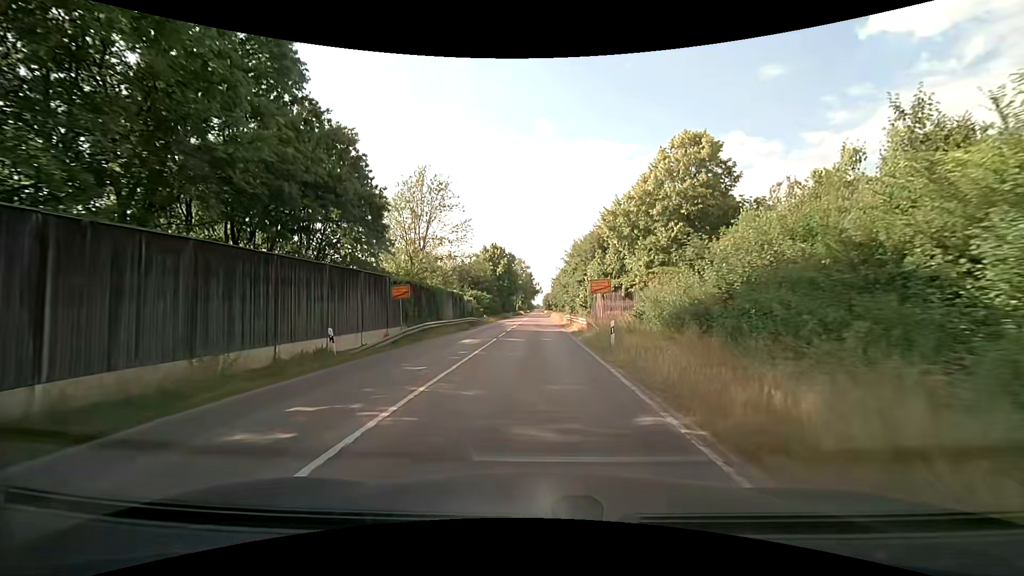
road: secondary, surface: asphalt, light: Day
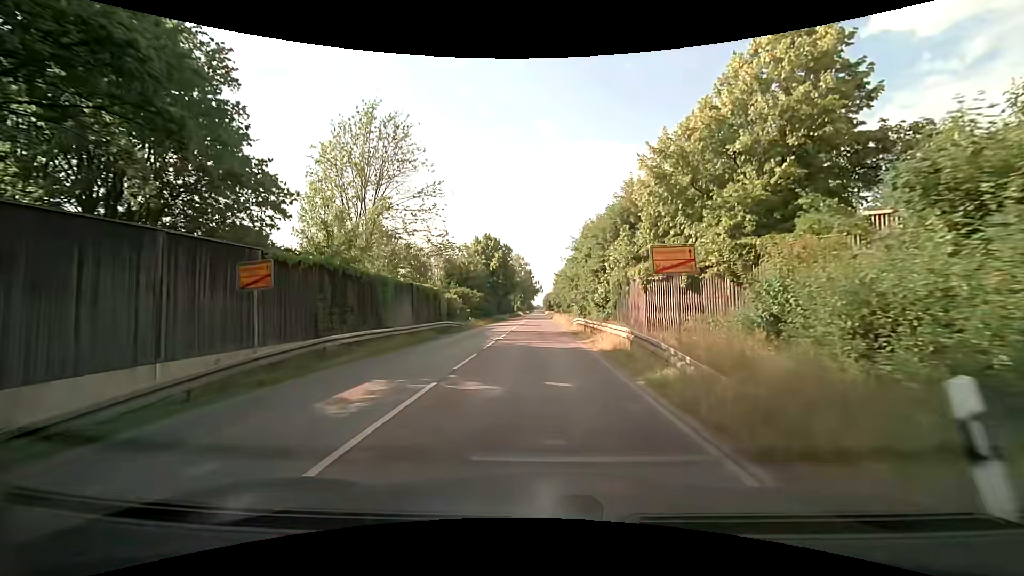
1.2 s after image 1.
(-0.1, +13.4) m; 0°
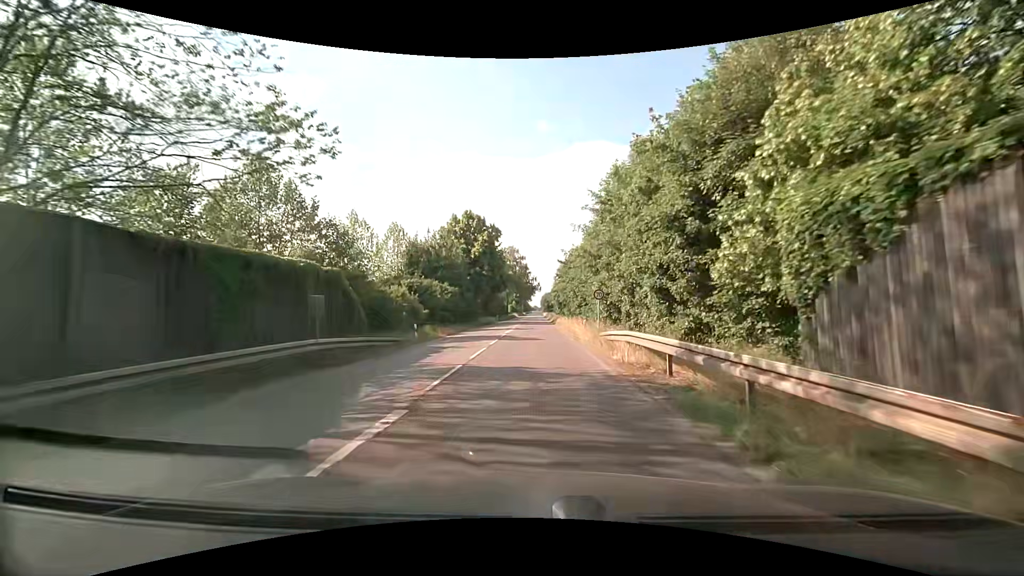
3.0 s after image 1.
(0.0, +20.9) m; 0°
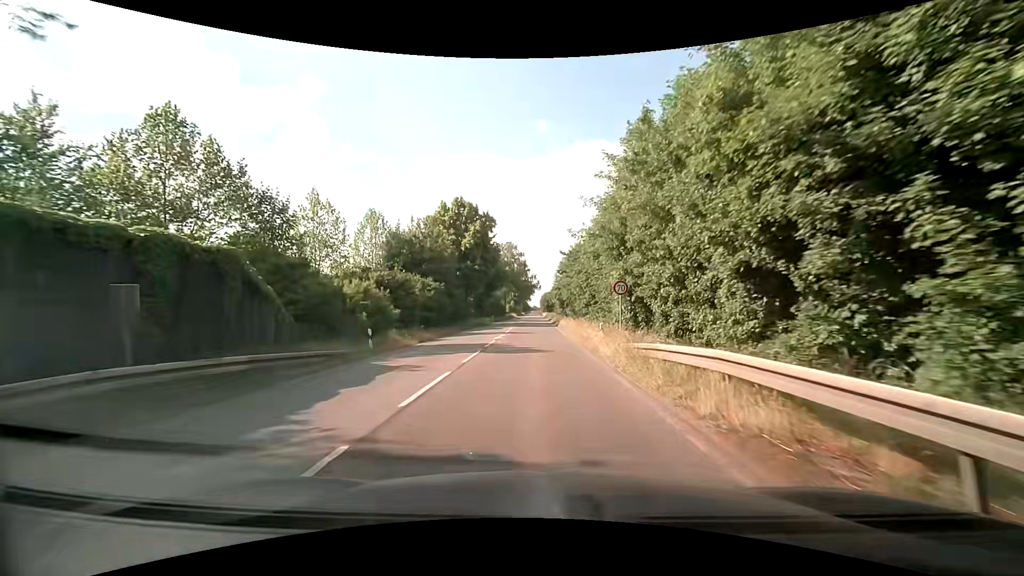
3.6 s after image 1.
(0.0, +7.5) m; -1°
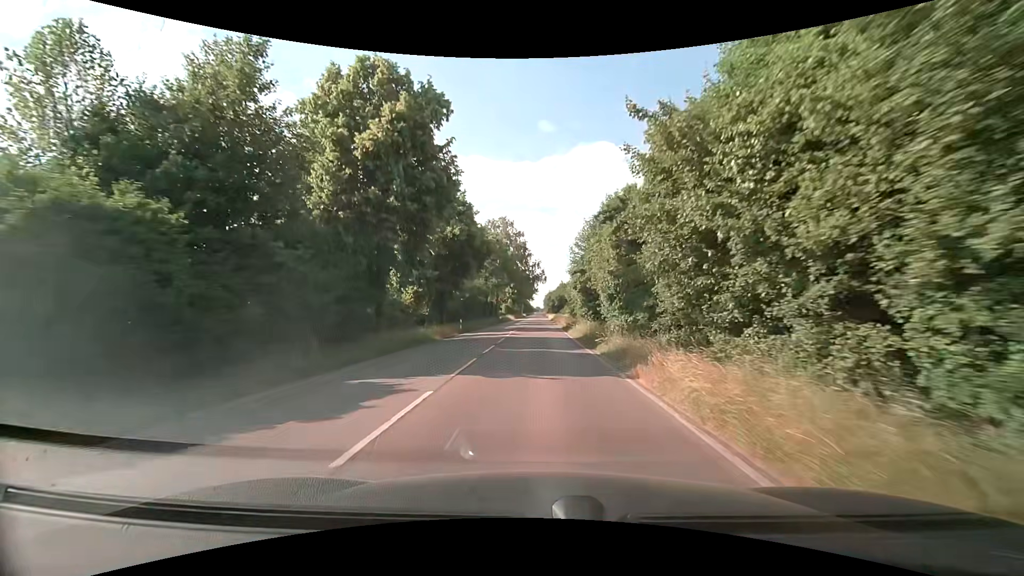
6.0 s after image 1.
(0.0, +33.1) m; 0°
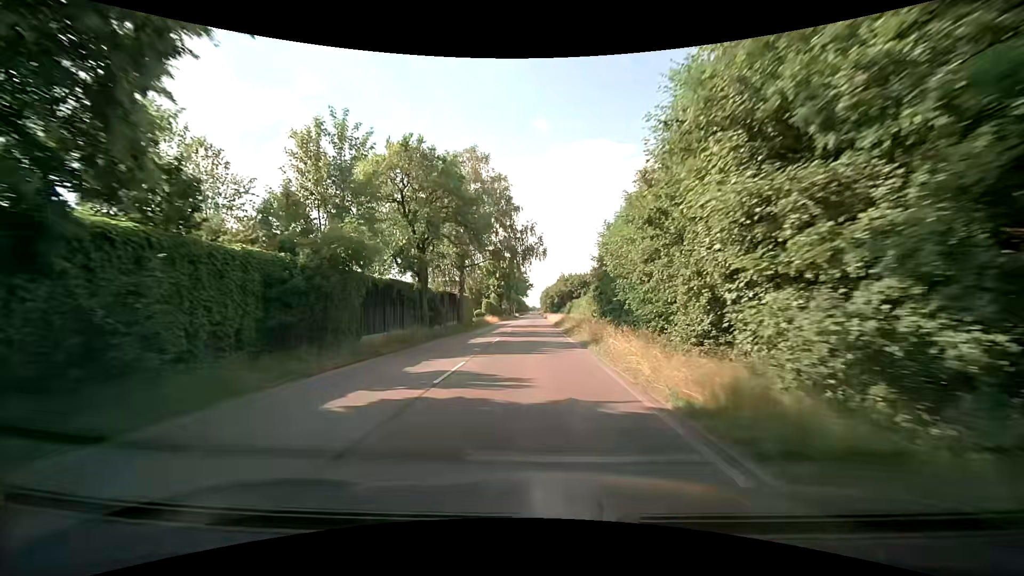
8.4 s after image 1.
(+0.2, +37.1) m; +1°
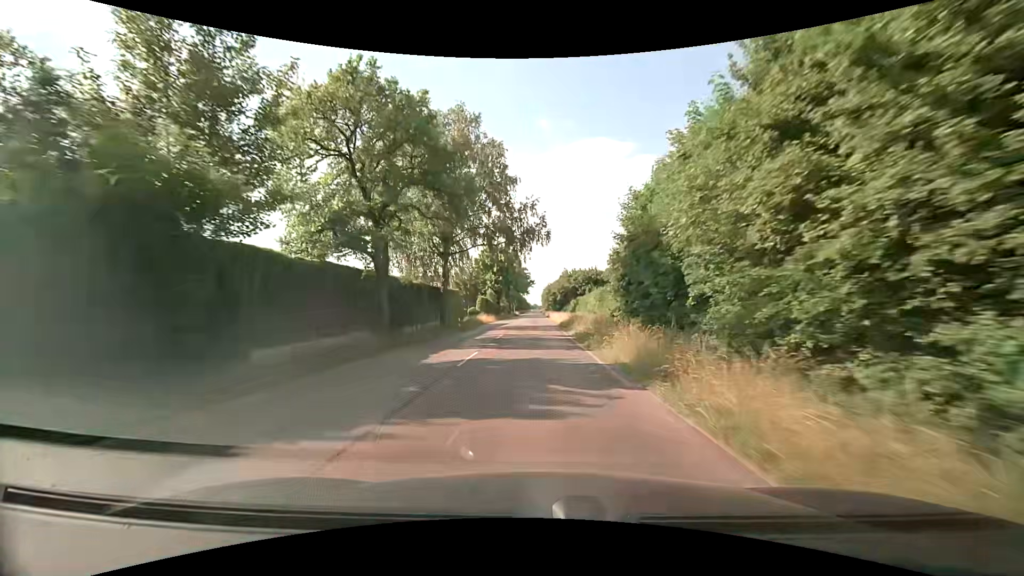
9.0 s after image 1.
(-0.1, +9.6) m; -1°
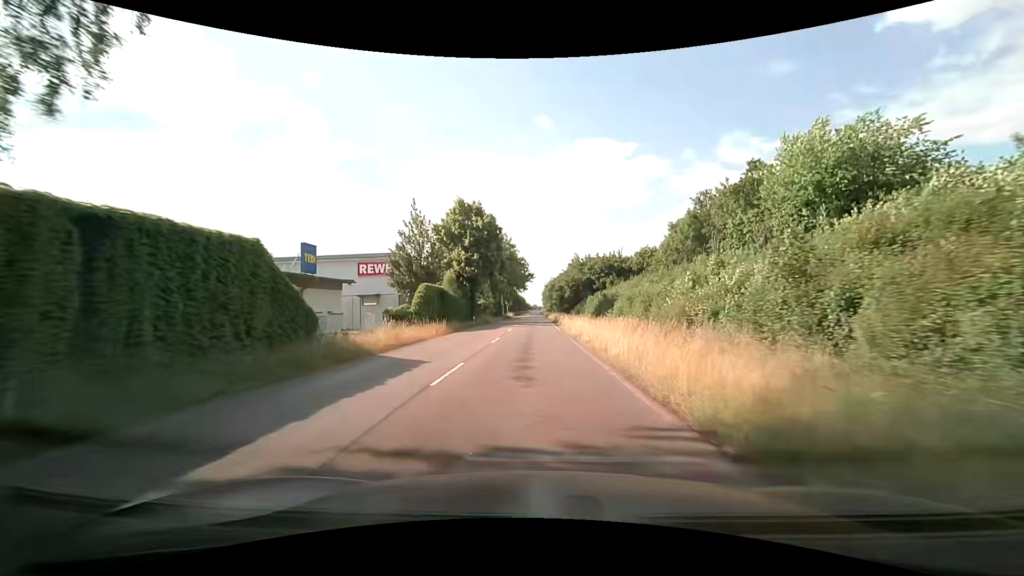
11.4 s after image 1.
(+0.2, +39.1) m; +1°
(0, +10) (0, +20) (0, +30) (0, +40) (0, +50) (0, +60) (0, +70) (0, +80) (0, +90) (0, +100) m
